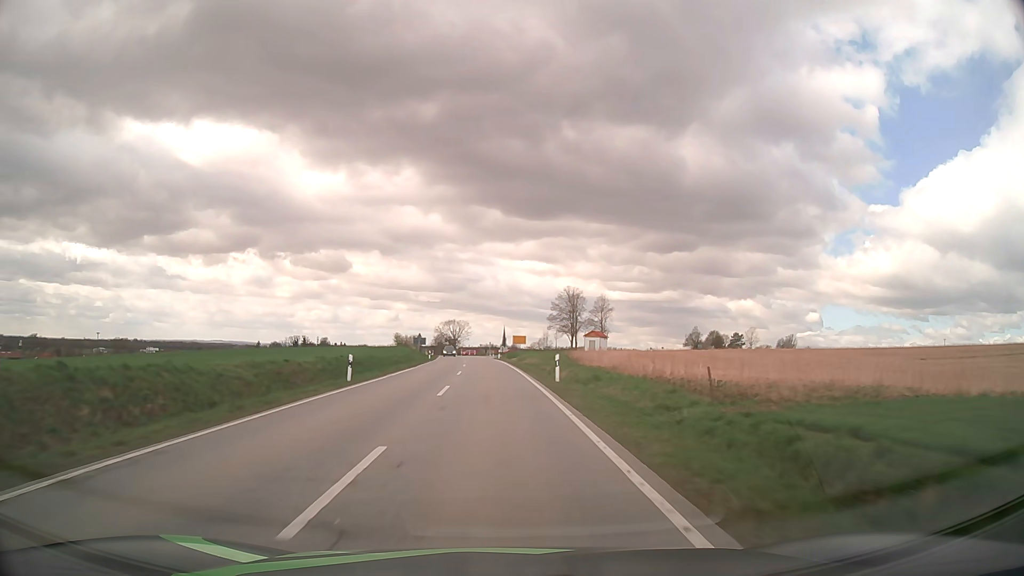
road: secondary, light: Day
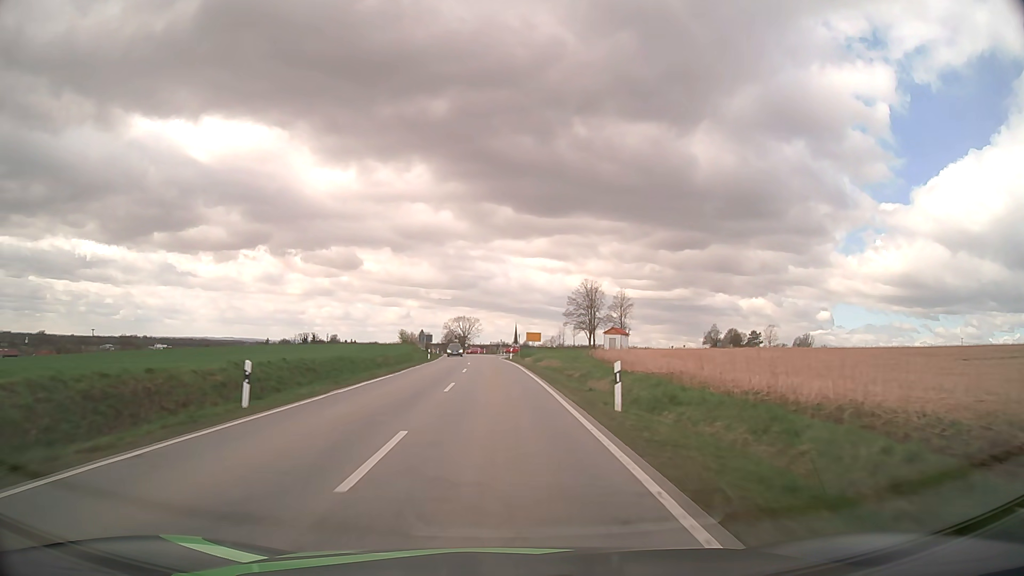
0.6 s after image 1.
(-0.1, +11.3) m; -1°
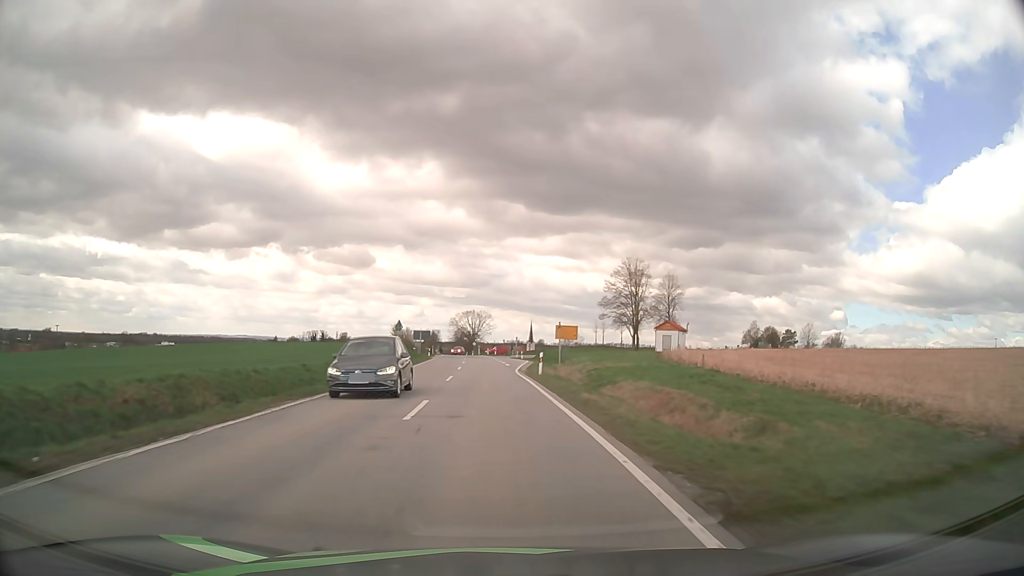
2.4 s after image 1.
(-0.4, +32.1) m; -1°
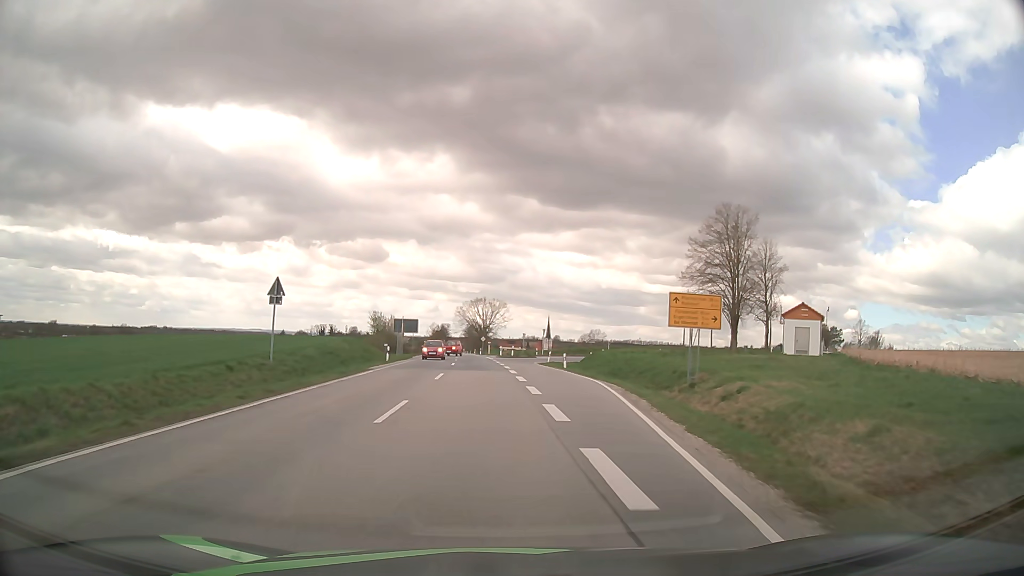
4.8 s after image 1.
(-0.7, +38.8) m; -1°
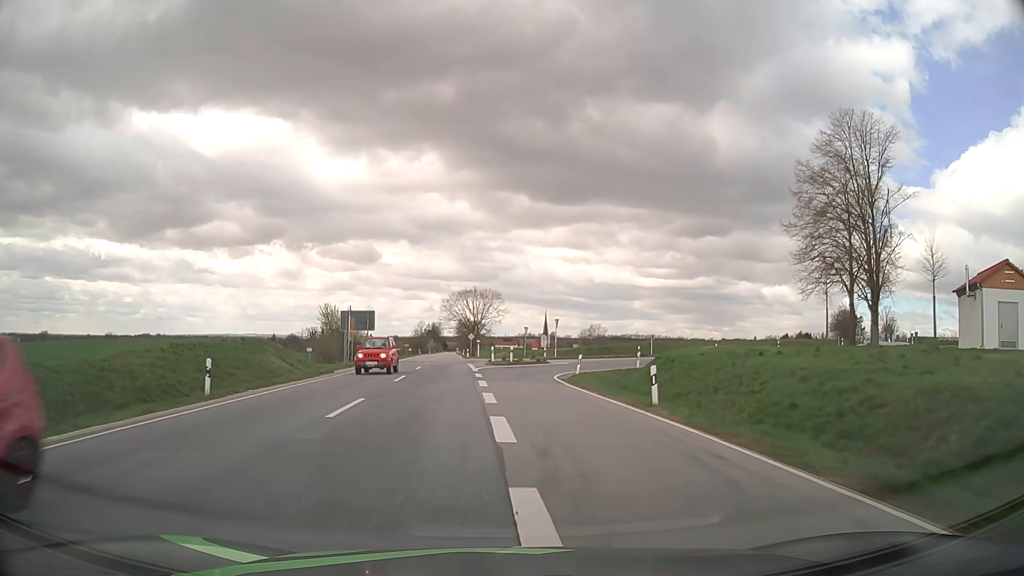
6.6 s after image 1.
(+0.1, +26.2) m; 0°
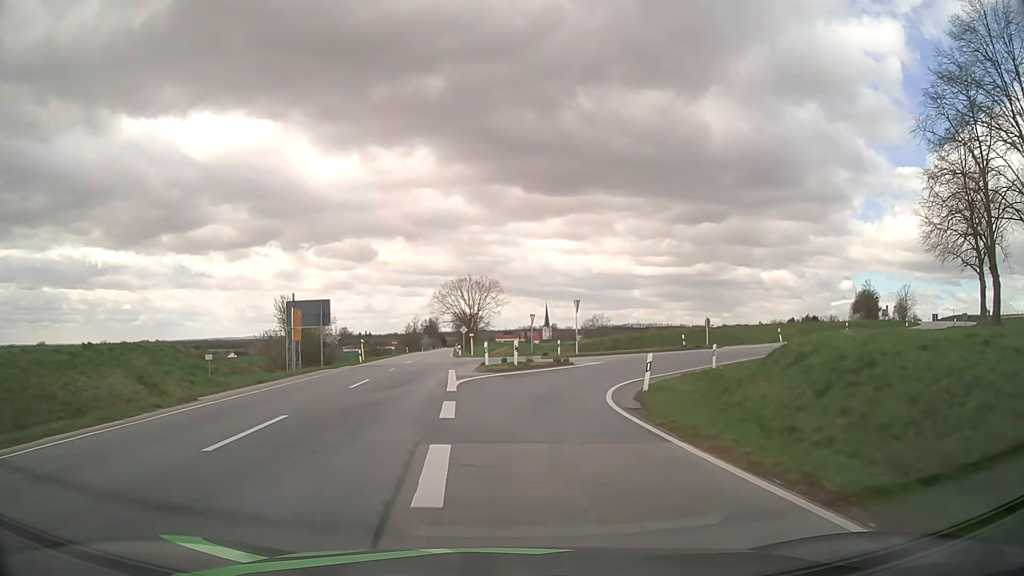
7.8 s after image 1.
(0.0, +15.4) m; 0°
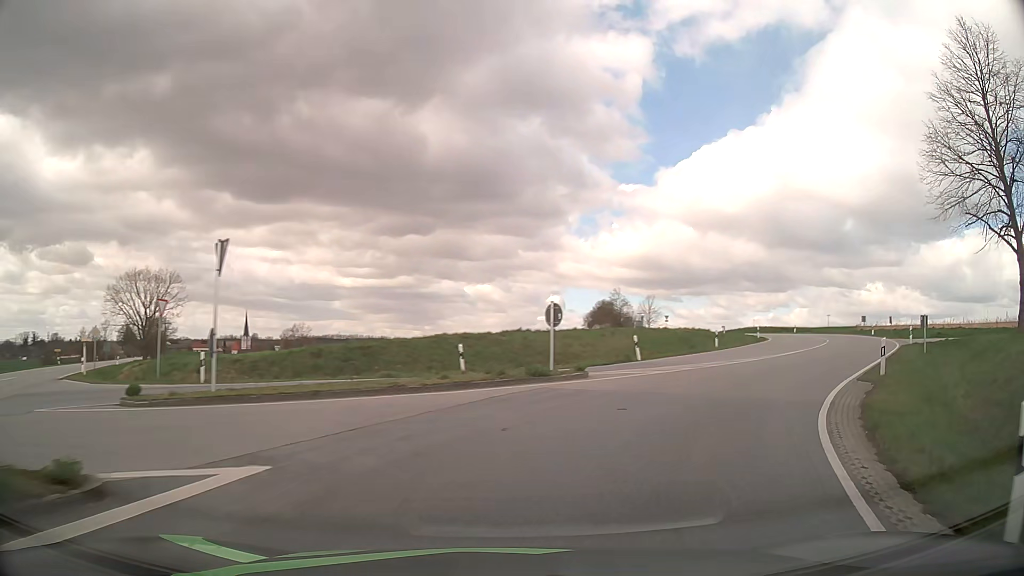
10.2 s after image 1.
(+2.8, +24.4) m; +23°
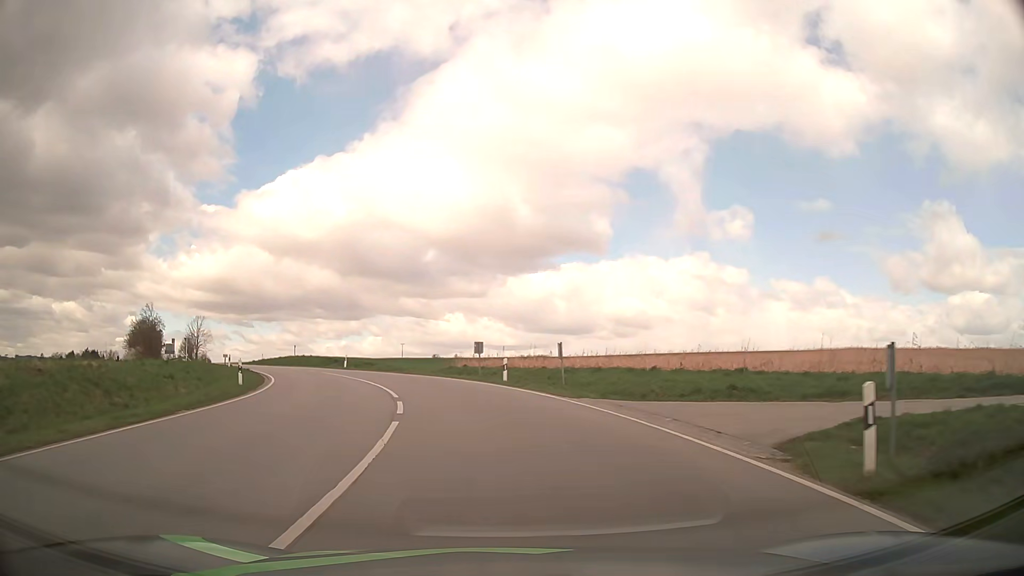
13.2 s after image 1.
(+13.2, +26.4) m; +38°
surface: asphalt
(0, +10) (-2, +20) (-4, +29) (-9, +39) (-13, +47) (-18, +56) (-24, +65) (-29, +73) (-34, +82) (-39, +90) m
